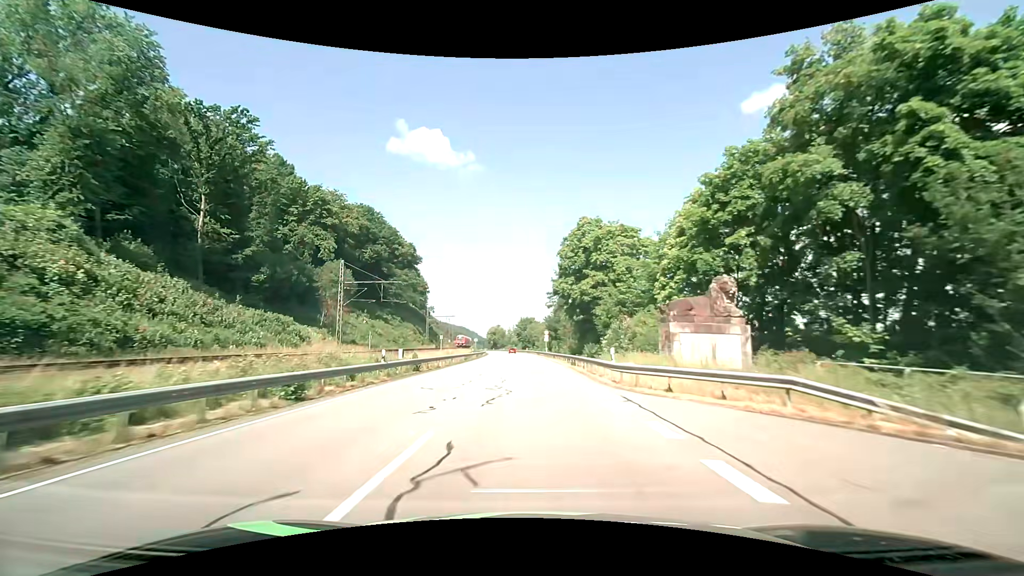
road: primary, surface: asphalt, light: Day
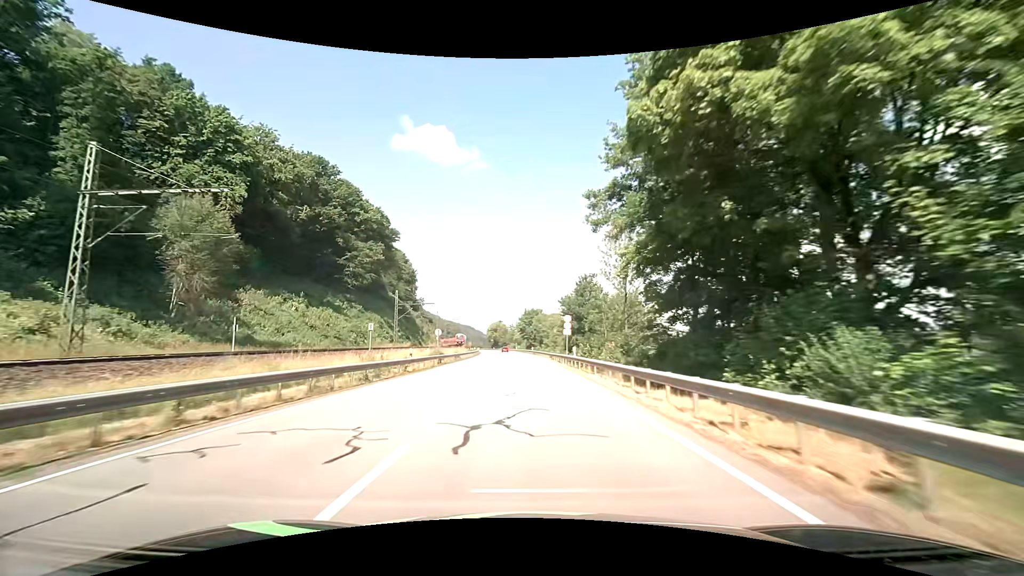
(-0.2, +36.5) m; -1°
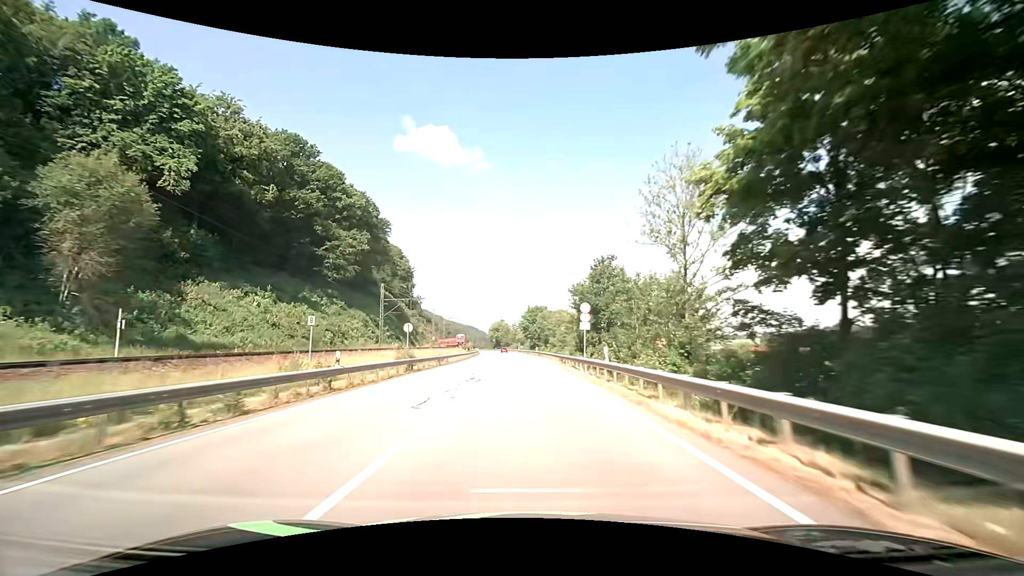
(0.0, +11.9) m; 0°
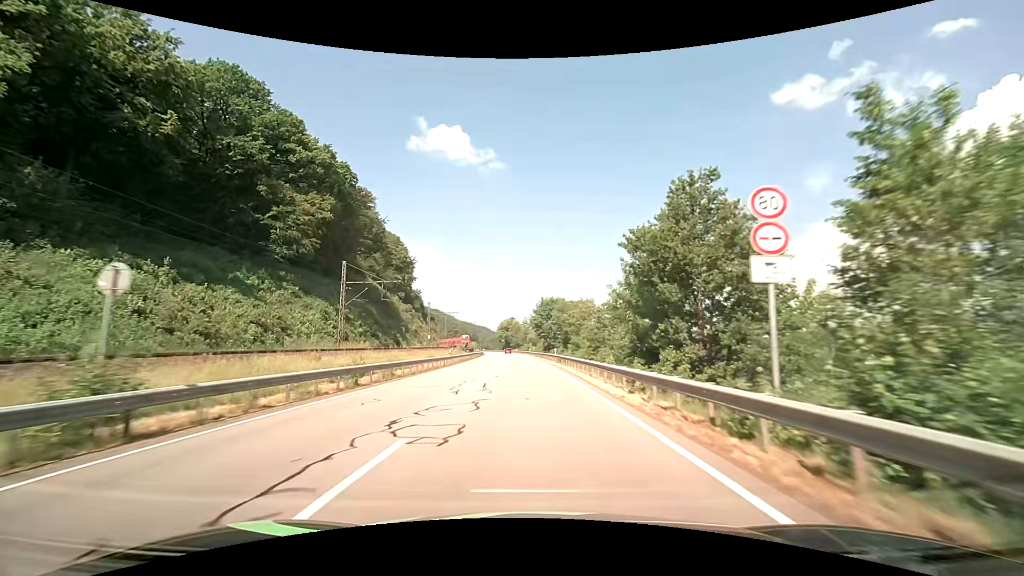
(-0.4, +23.6) m; -1°
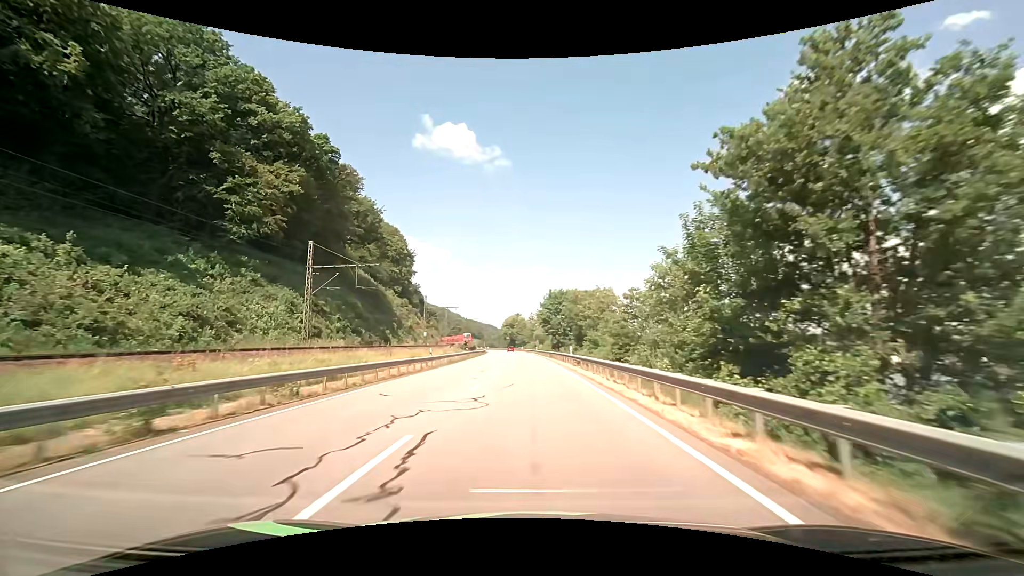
(-0.1, +11.8) m; -1°
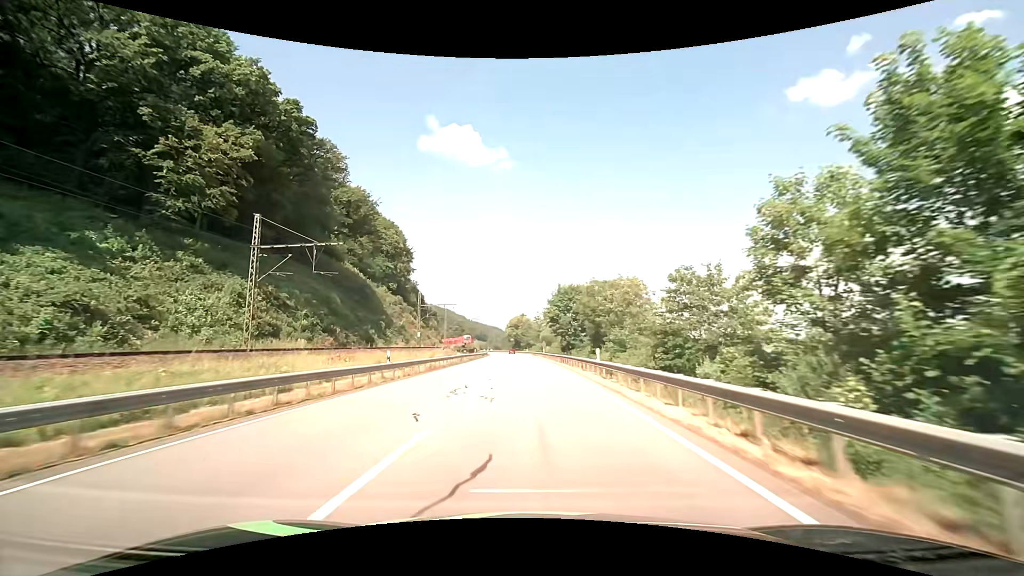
(-0.1, +11.7) m; -1°
